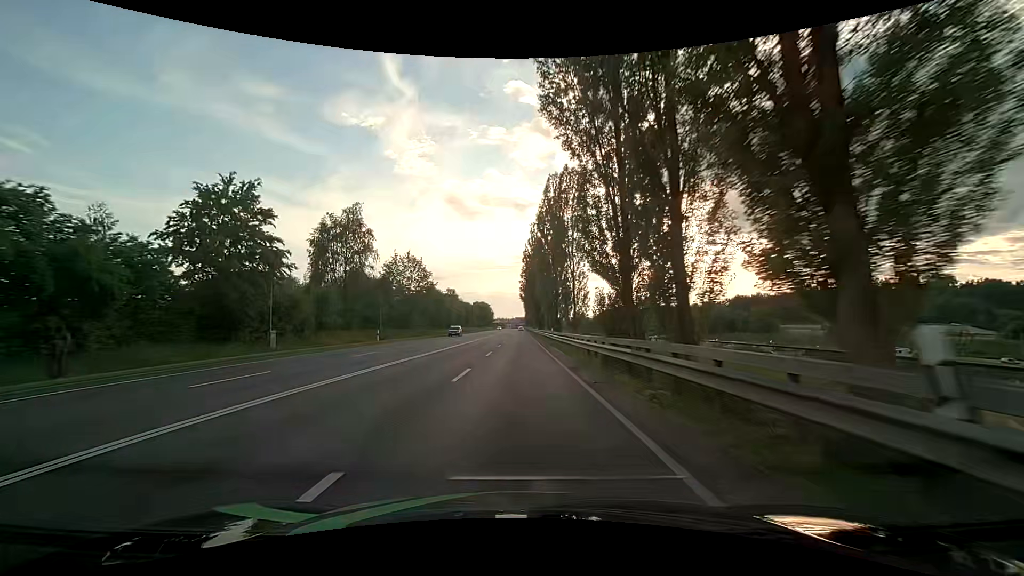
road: primary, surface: asphalt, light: Day
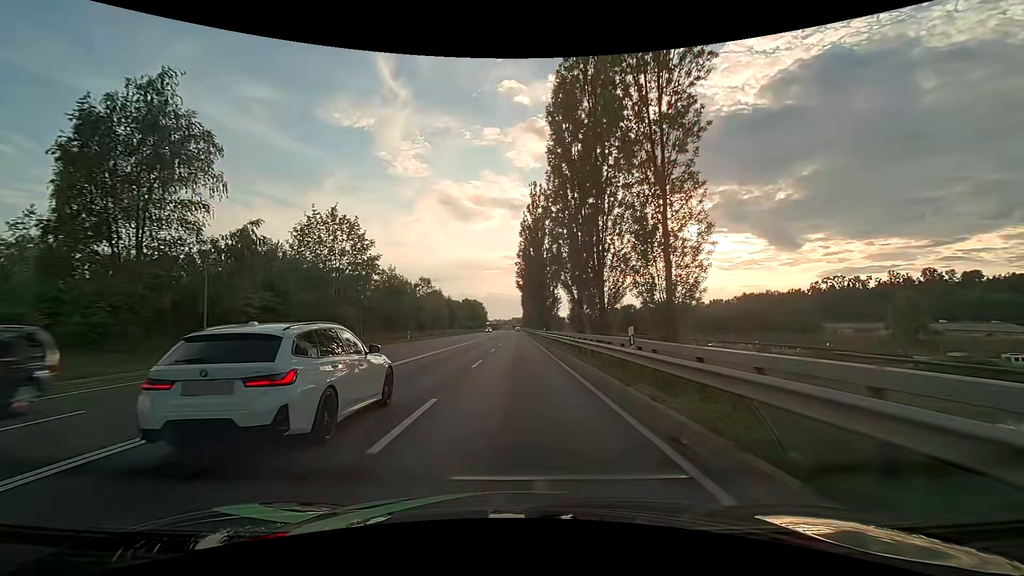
(+0.1, +31.2) m; +1°
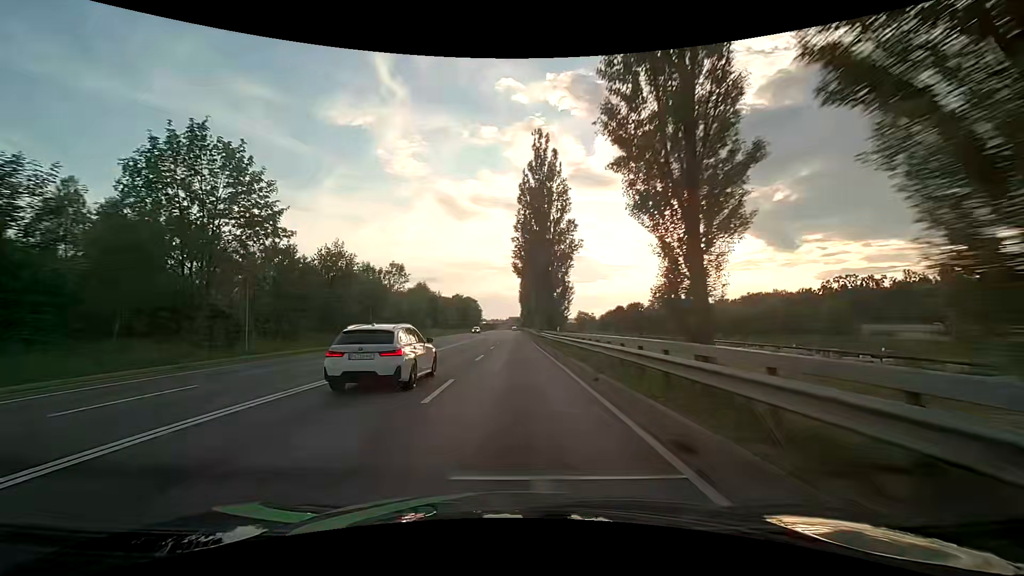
(0.0, +20.6) m; 0°
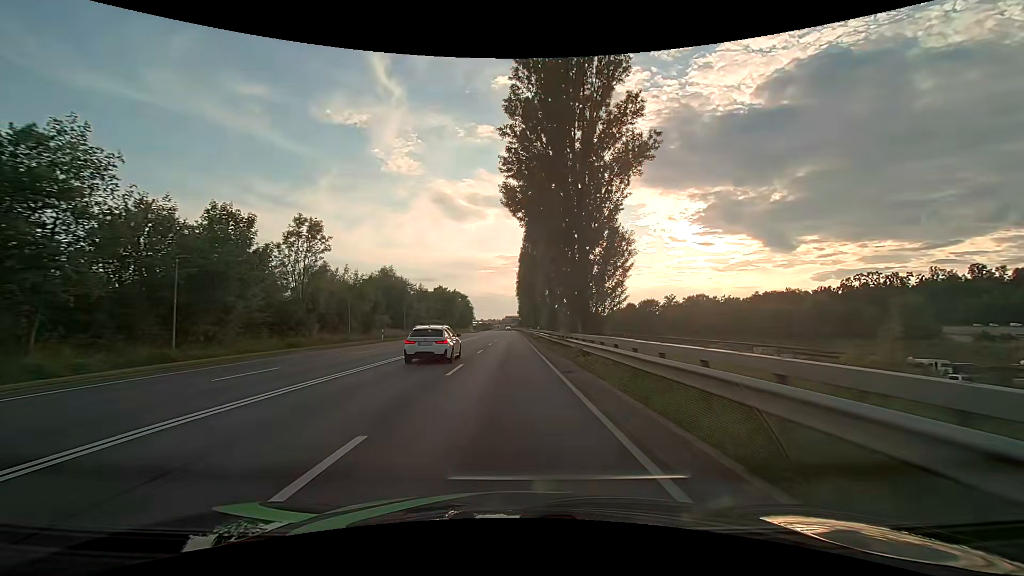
(+0.1, +30.8) m; 0°
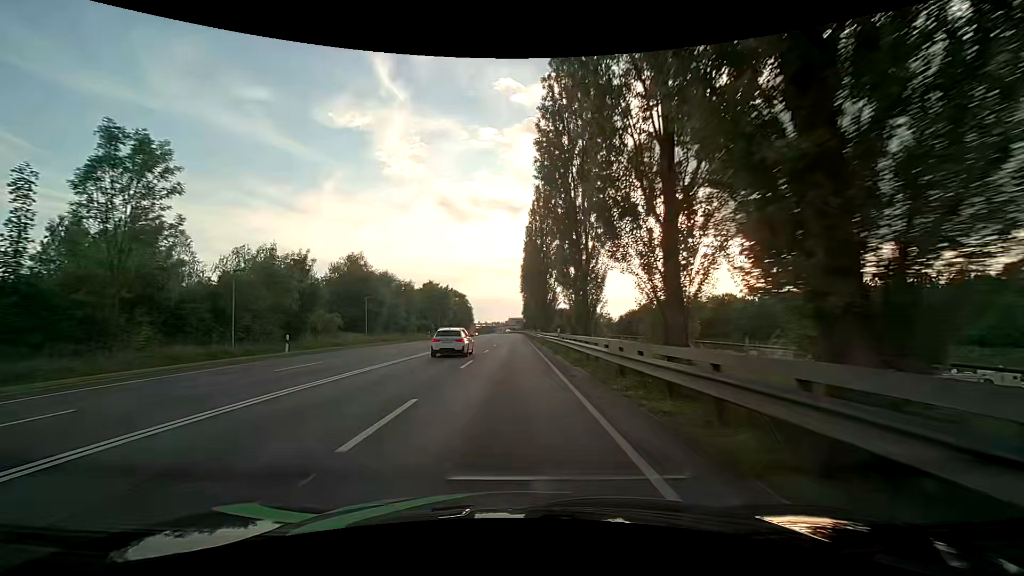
(-0.1, +20.6) m; -1°
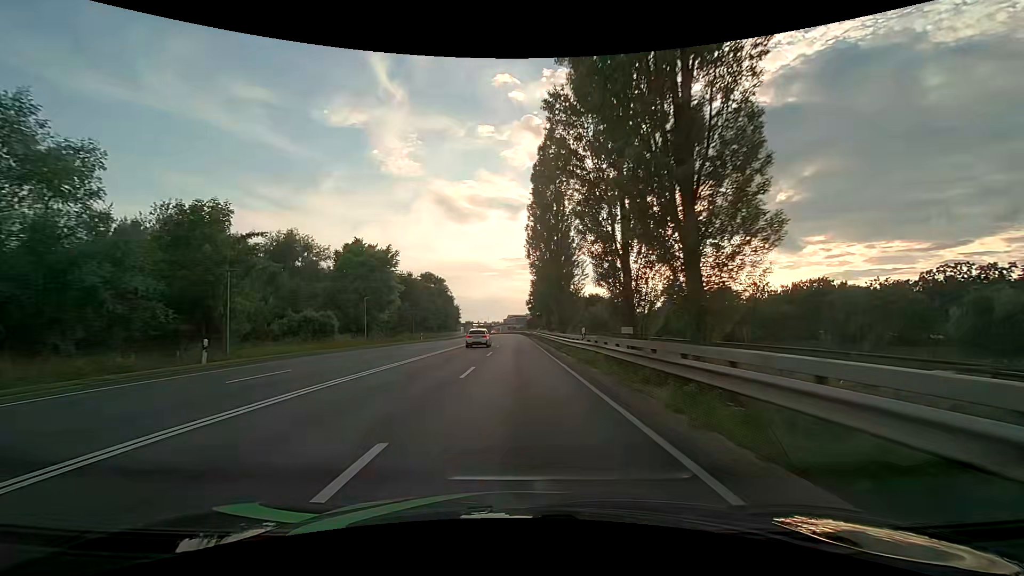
(-0.4, +51.9) m; 0°
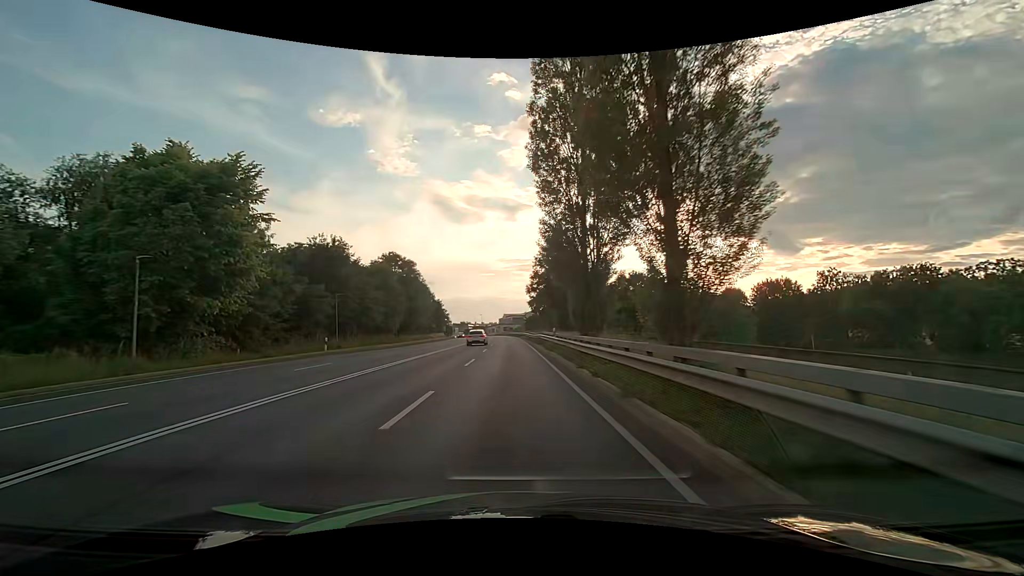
(+0.2, +31.1) m; 0°
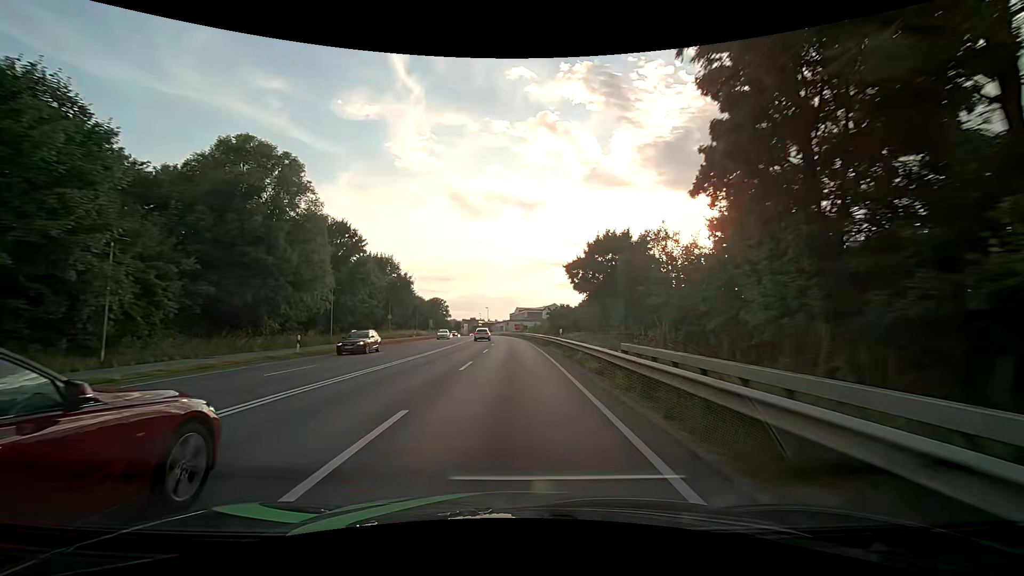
(-0.7, +51.0) m; -1°
(0, +10) (0, +20) (0, +30) (0, +40) (-1, +50) (-1, +60) (-2, +70) (-2, +80) (-3, +90) (-4, +100) m
